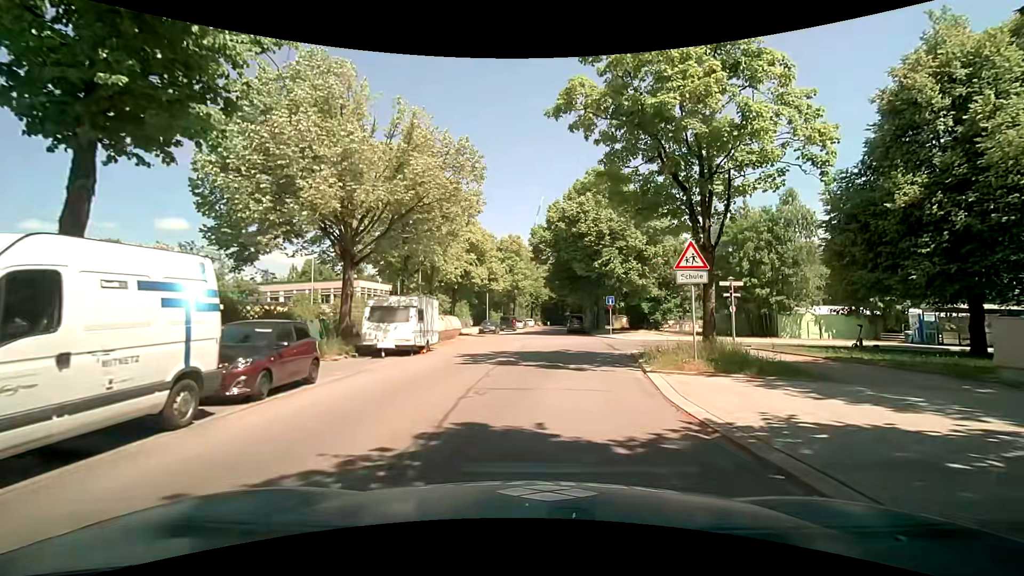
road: residential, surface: asphalt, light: Day
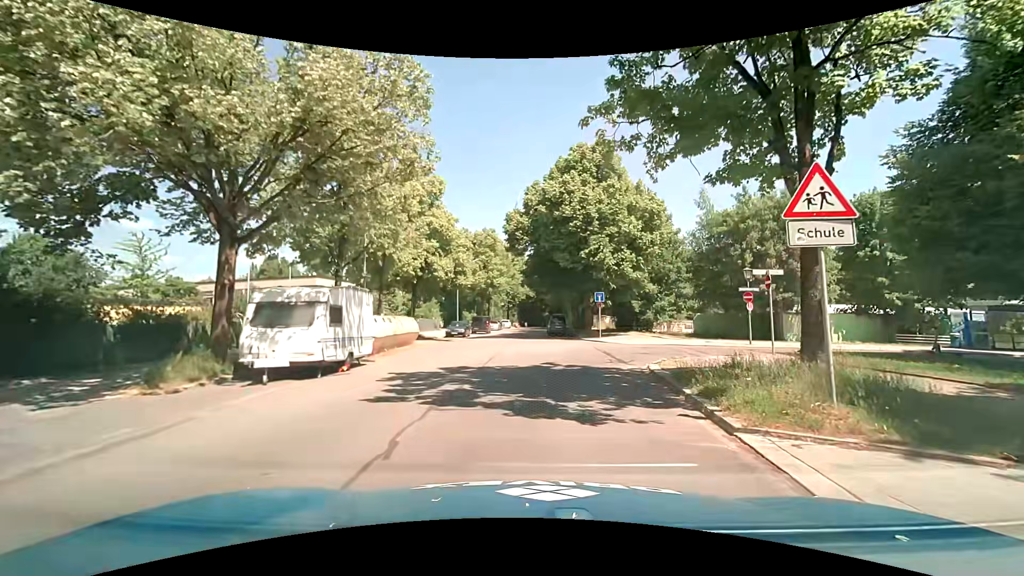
(0.0, +6.7) m; +2°
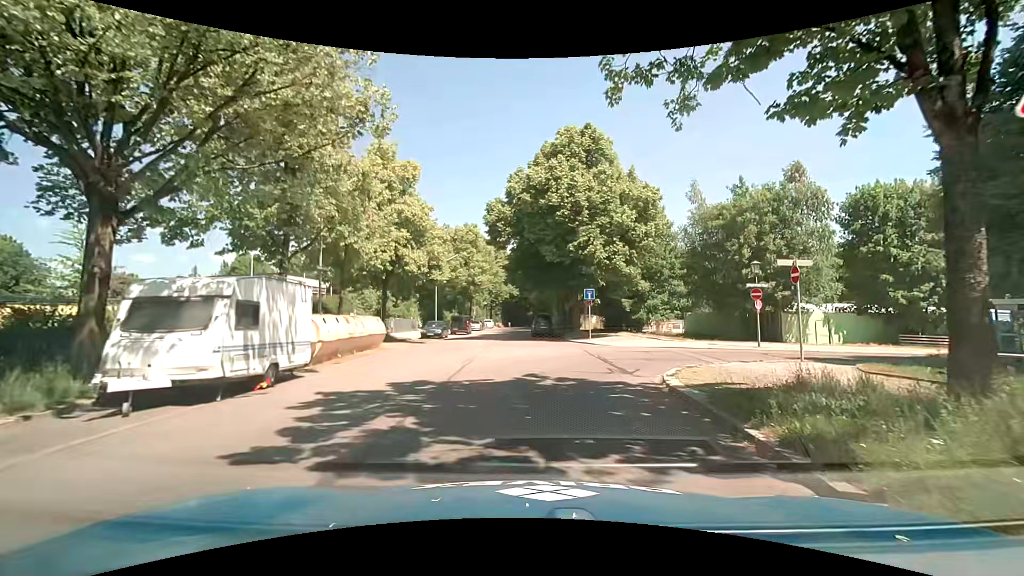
(0.0, +3.4) m; +1°
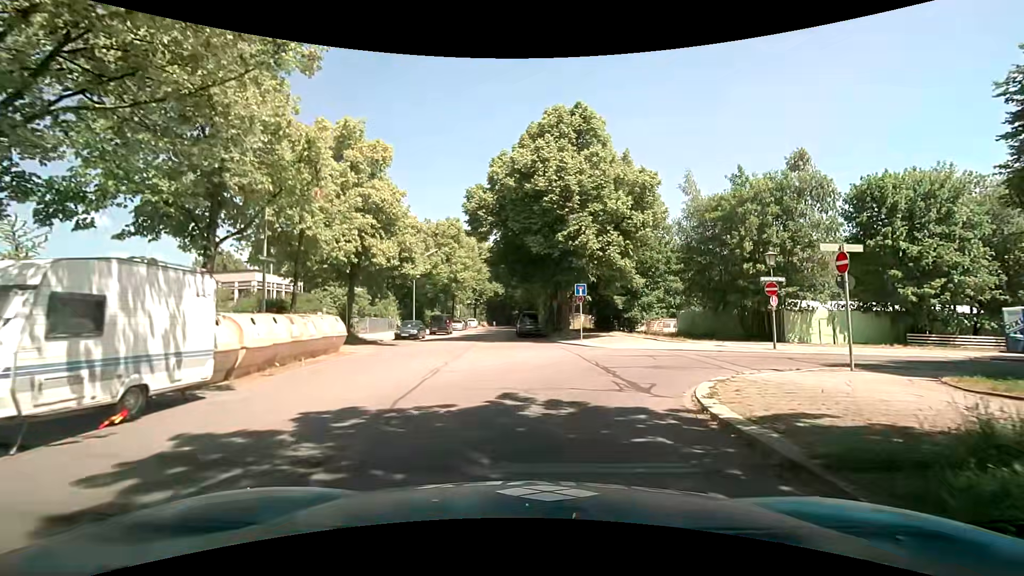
(0.0, +3.4) m; +2°
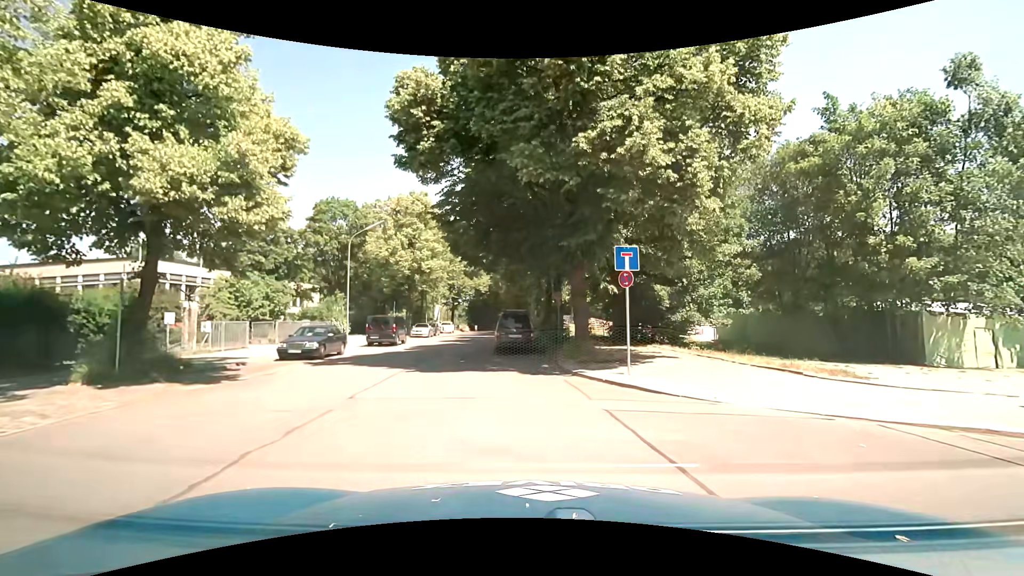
(0.0, +15.0) m; +1°
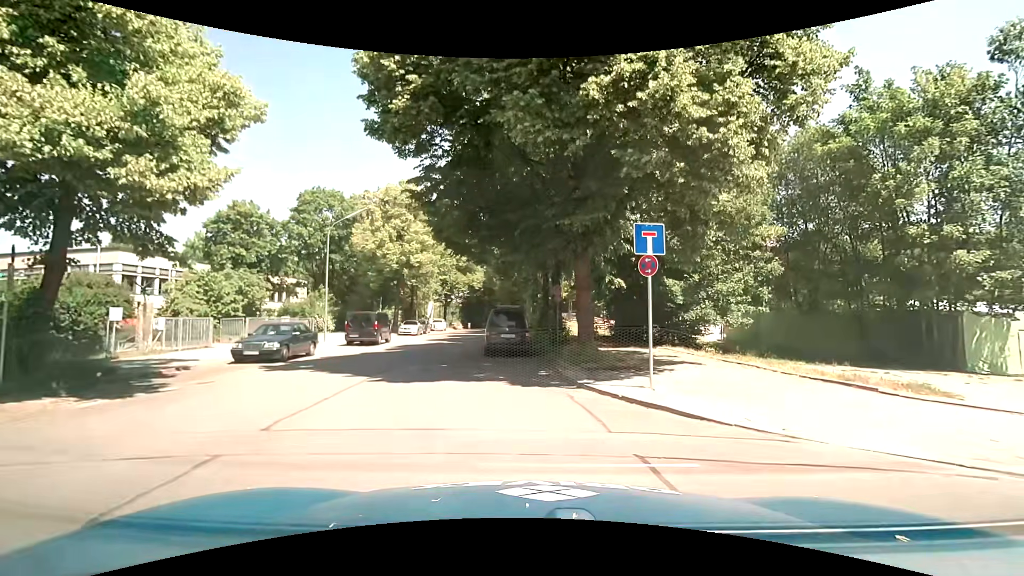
(-0.1, +2.7) m; -1°
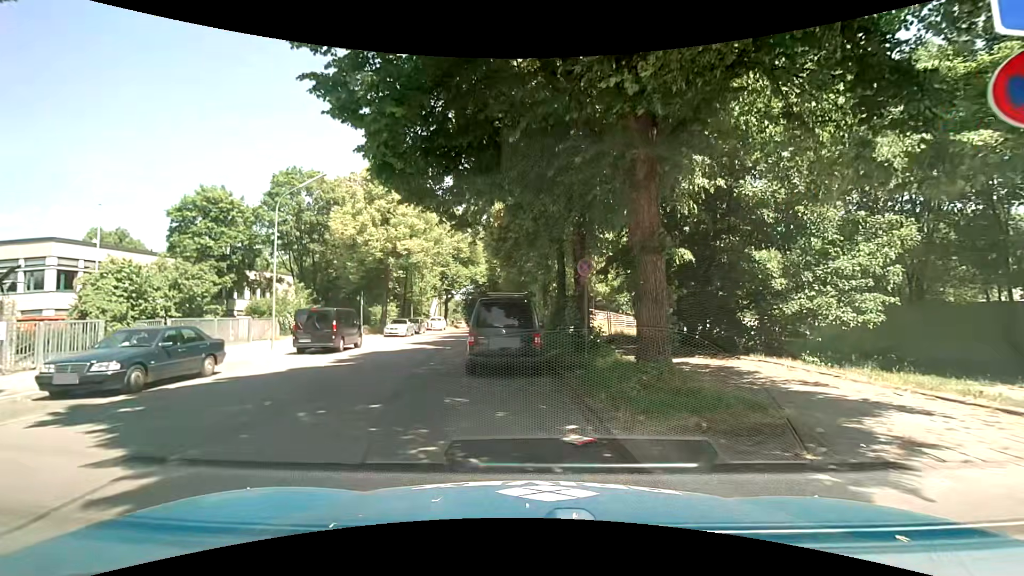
(+0.1, +7.2) m; -1°
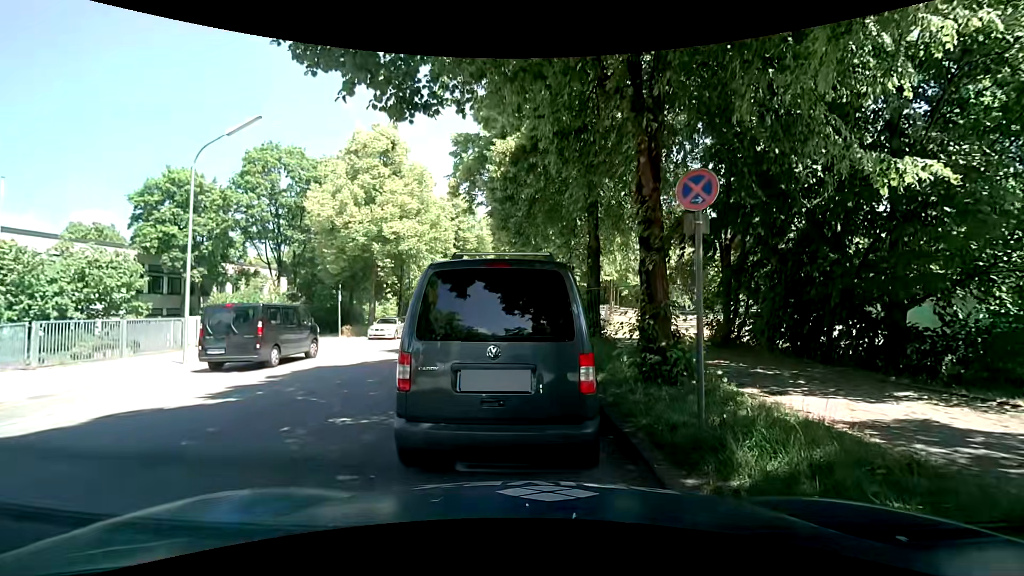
(0.0, +6.8) m; -1°
